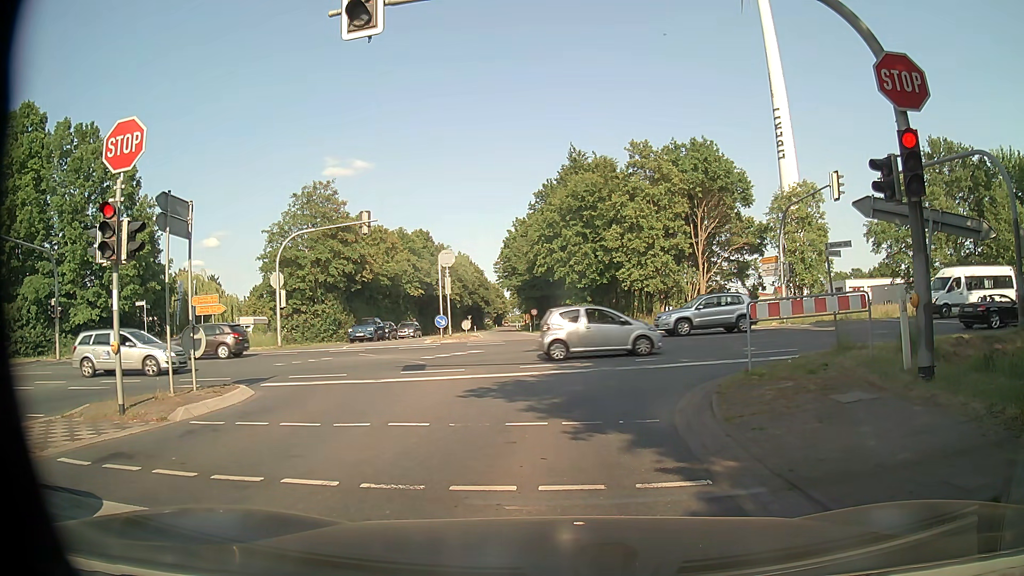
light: Day
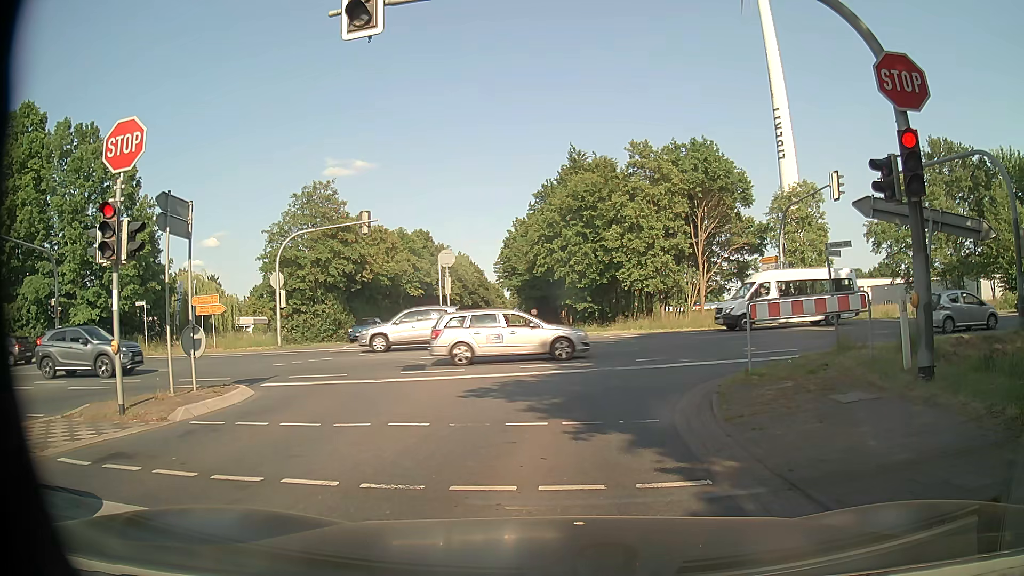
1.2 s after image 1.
(0.0, 0.0) m; 0°
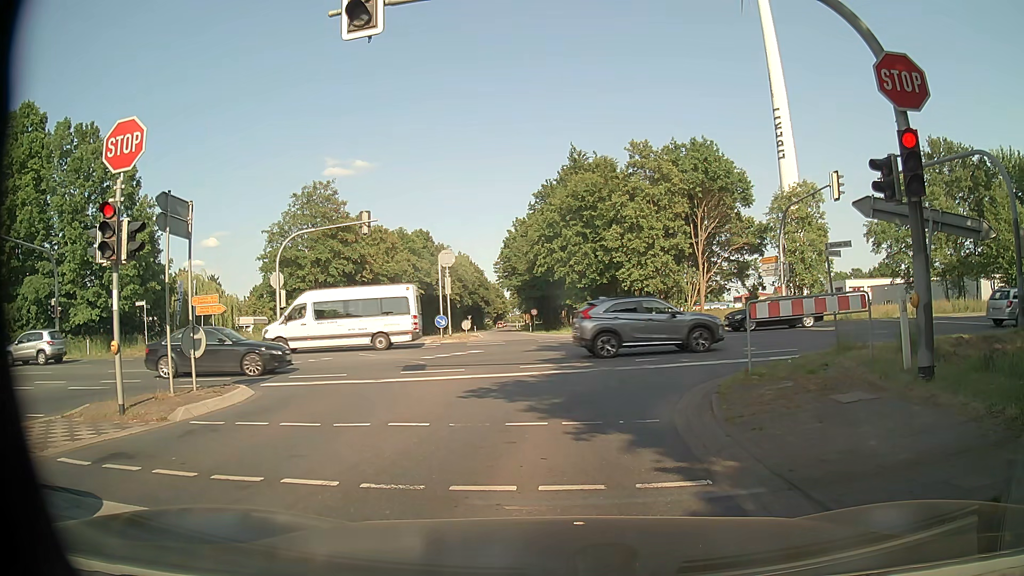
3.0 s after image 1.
(0.0, 0.0) m; 0°
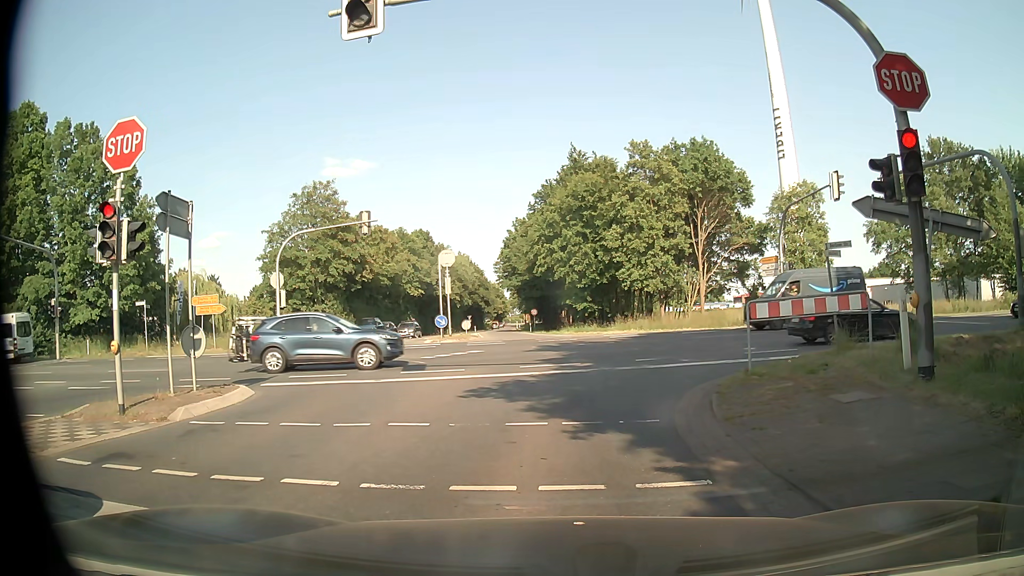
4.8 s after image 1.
(0.0, 0.0) m; 0°
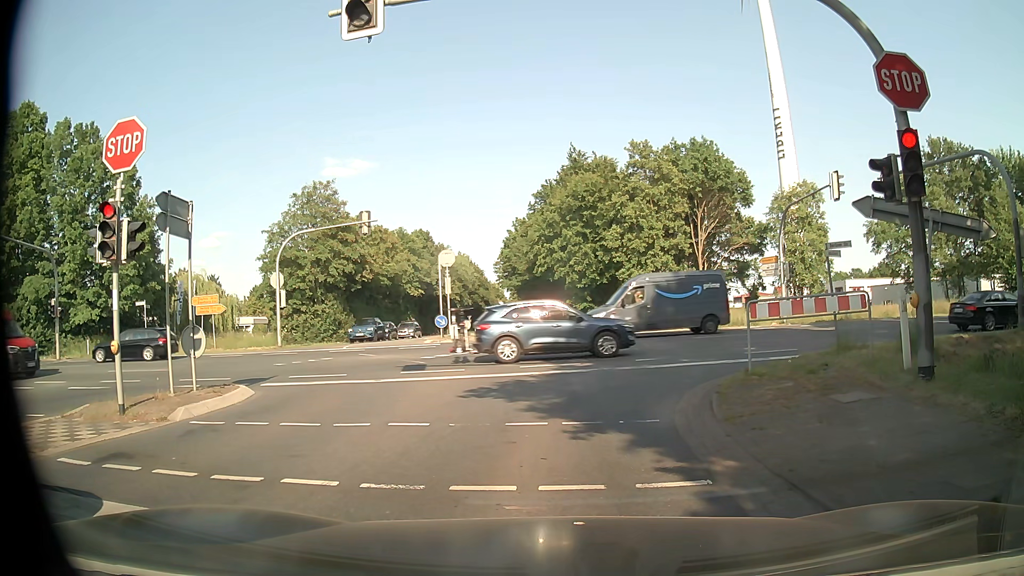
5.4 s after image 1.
(0.0, 0.0) m; 0°
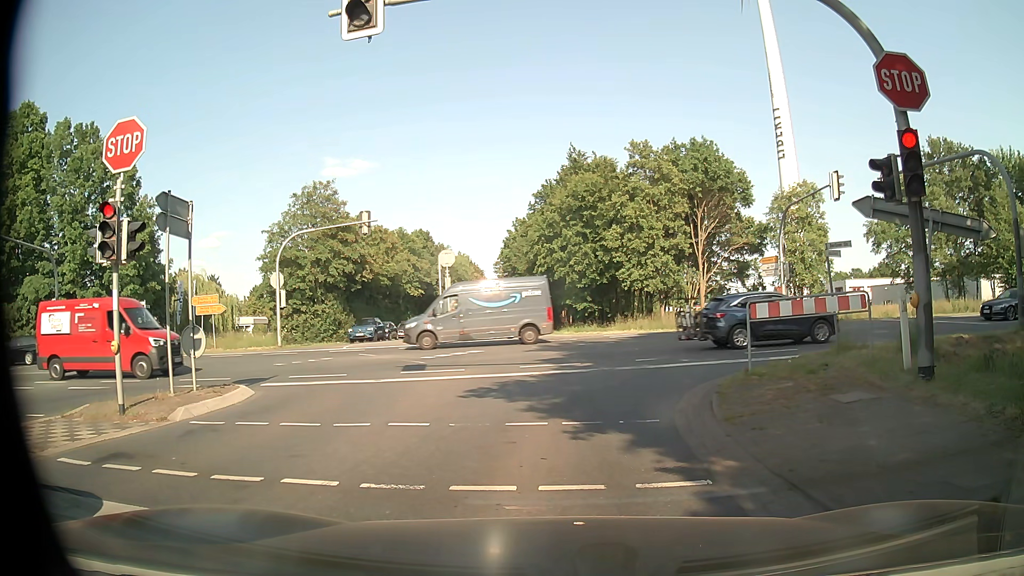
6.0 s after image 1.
(0.0, 0.0) m; 0°
